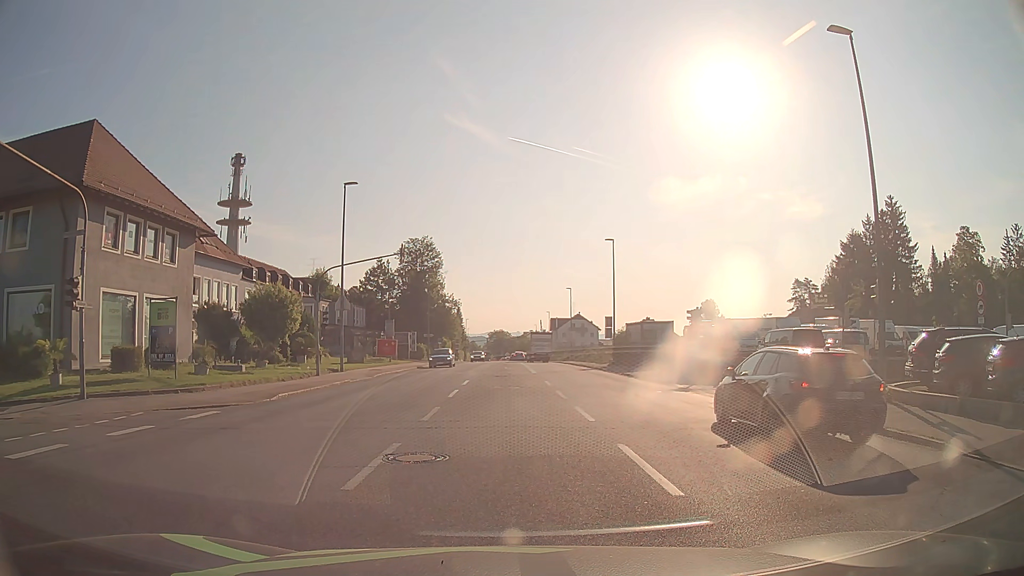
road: tertiary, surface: asphalt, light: Day
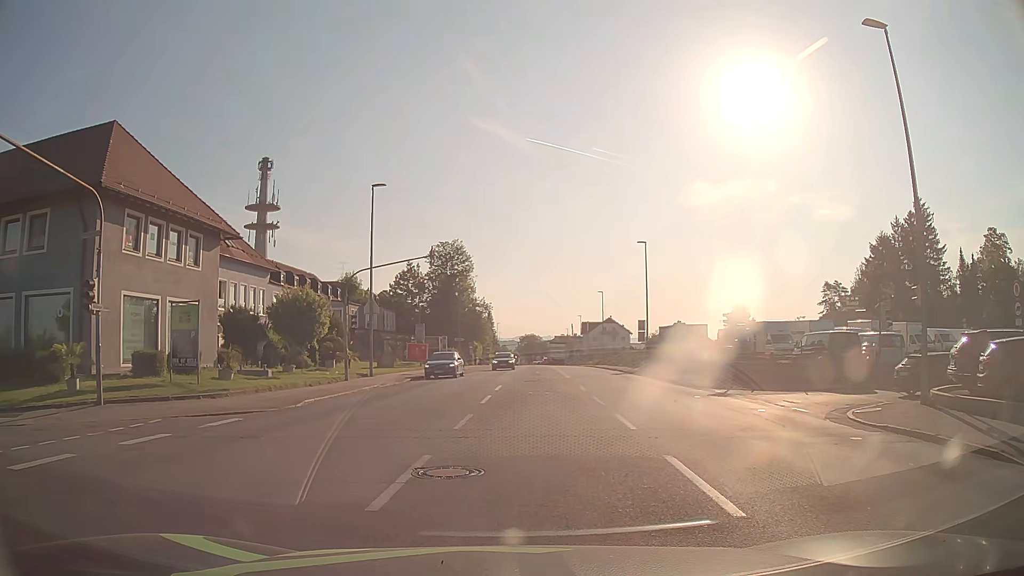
(0.0, +0.8) m; 0°
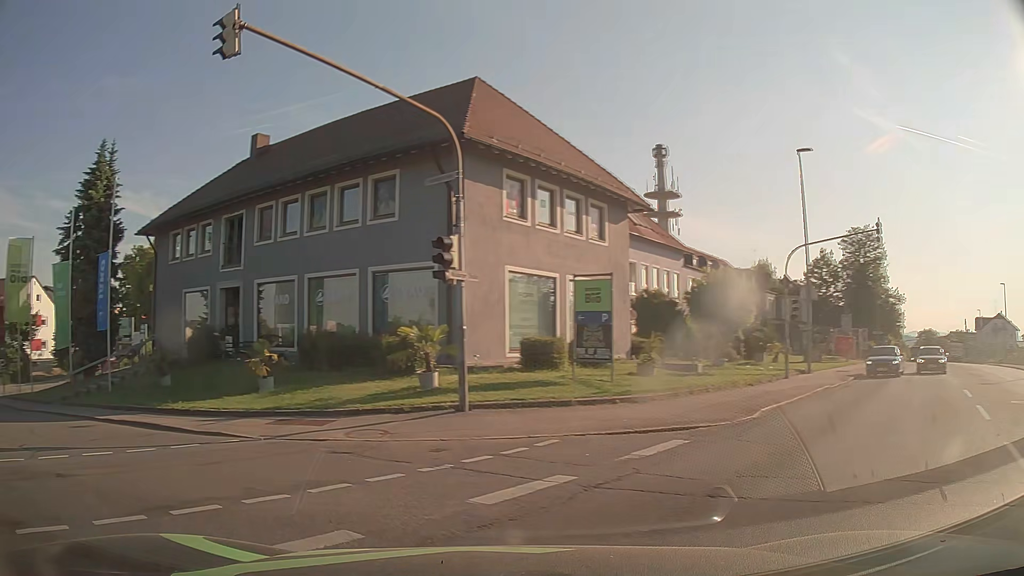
(-1.7, +5.4) m; -35°
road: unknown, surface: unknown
